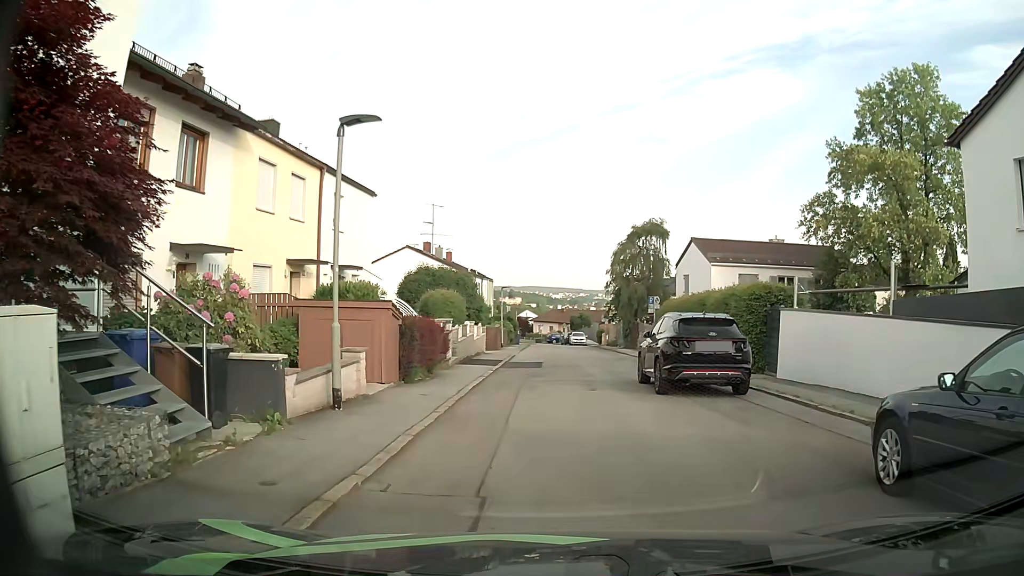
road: residential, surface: asphalt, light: Day
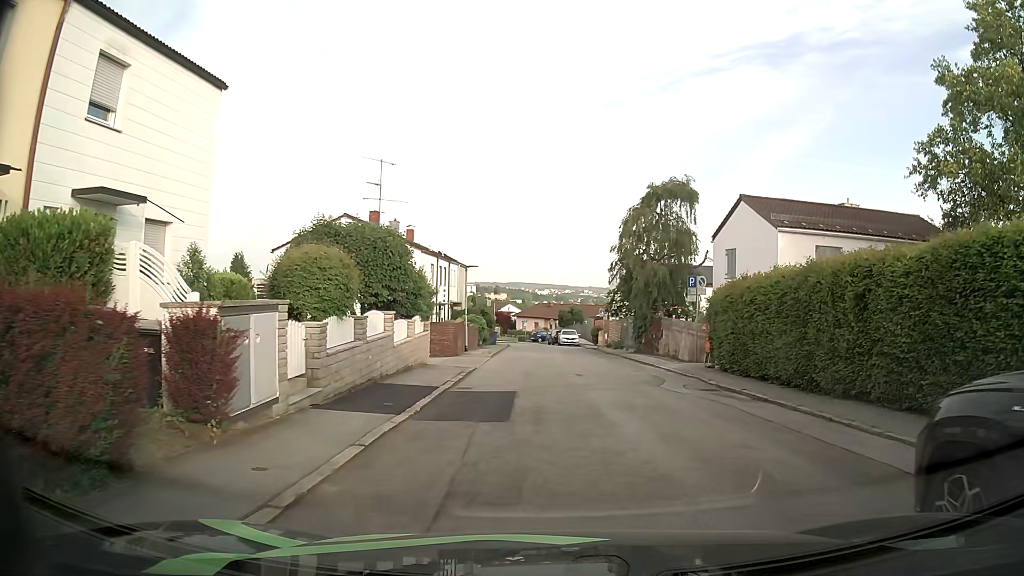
(+0.1, +13.5) m; +2°
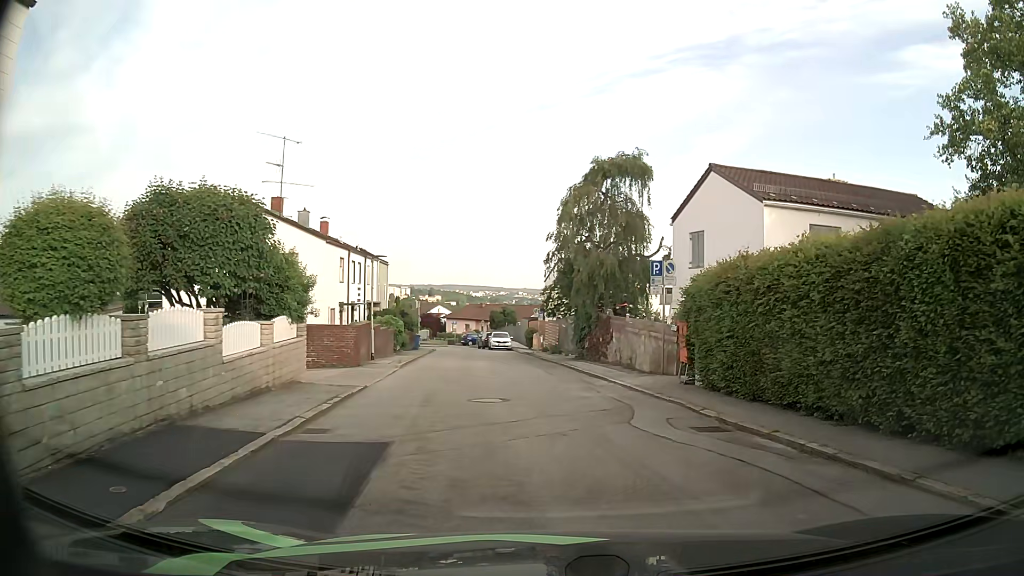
(+0.2, +5.8) m; +6°
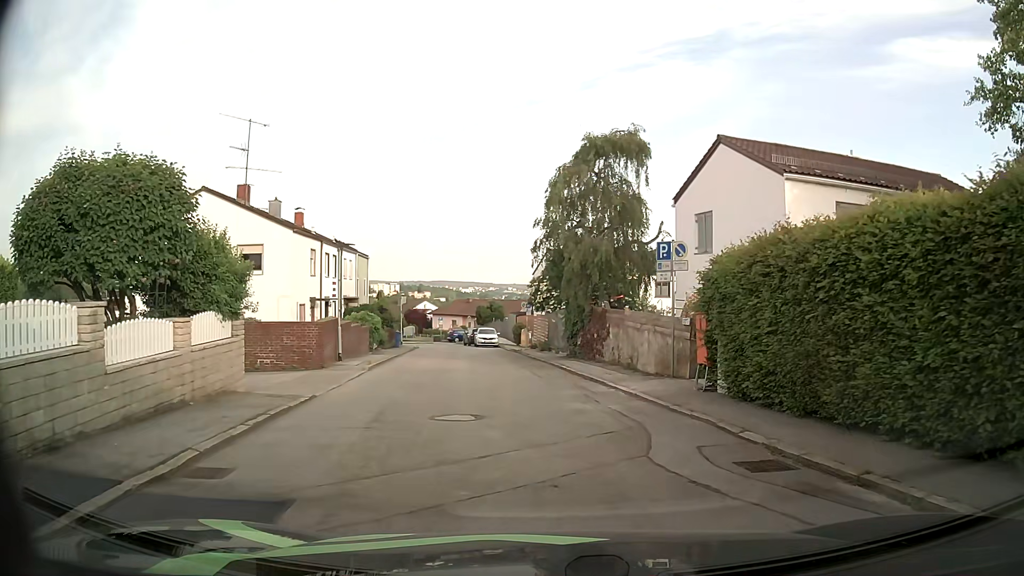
(0.0, +2.9) m; 0°
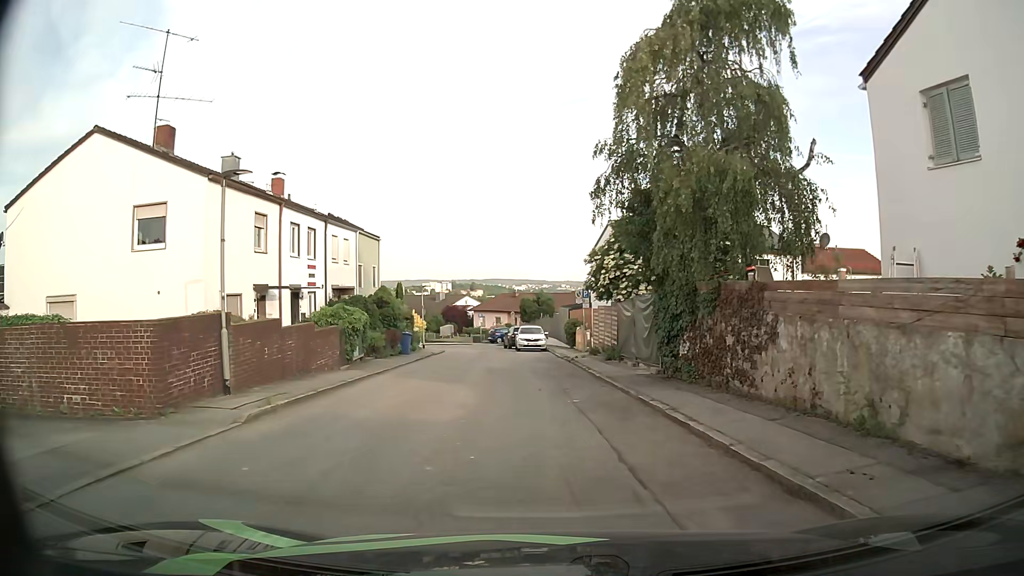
(-0.3, +12.1) m; -4°
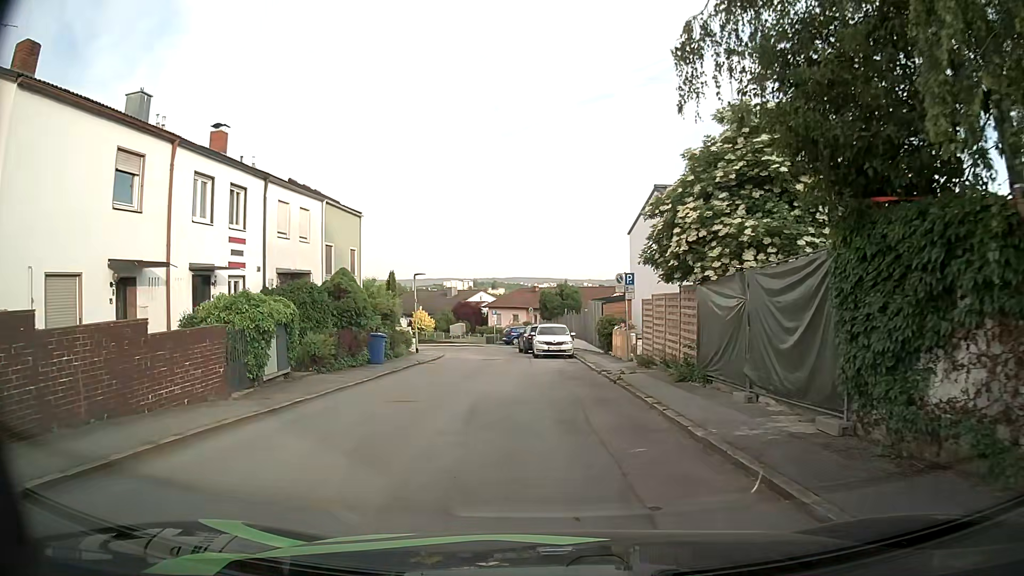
(-0.1, +9.4) m; -2°
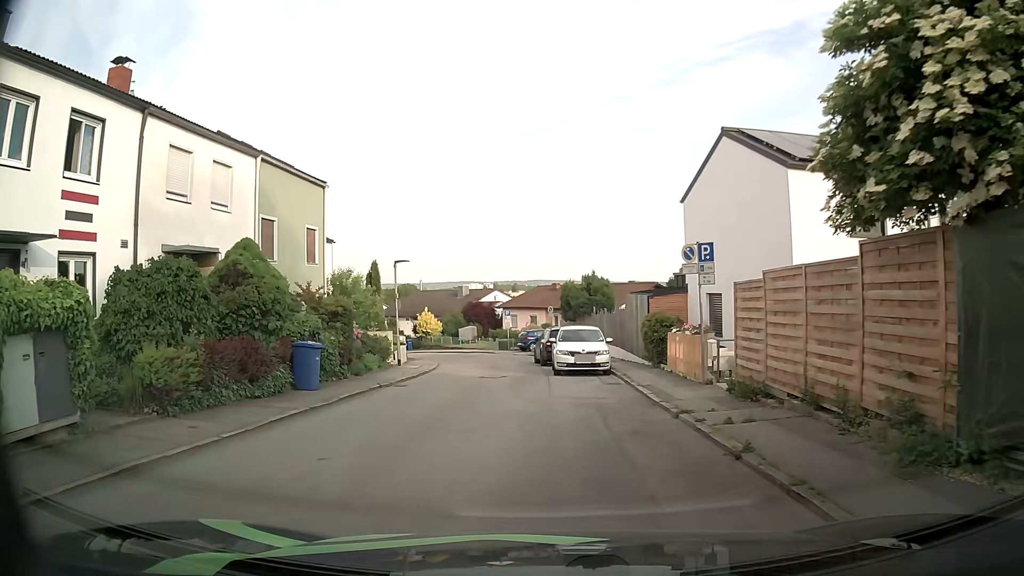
(0.0, +8.7) m; -1°
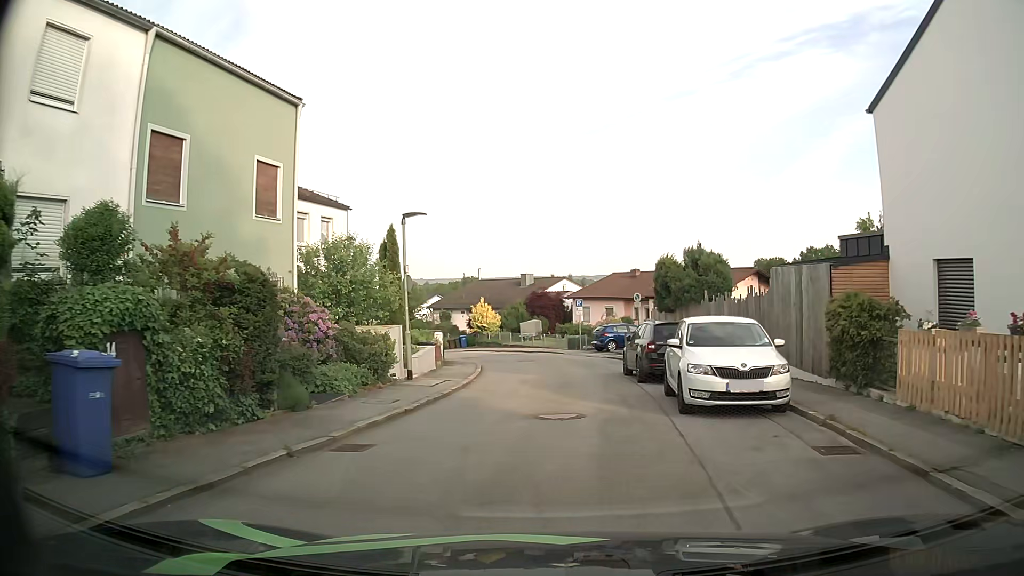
(-0.6, +10.1) m; -5°
(0, +10) (0, +20) (-1, +30) (-3, +40) (-7, +49) (-13, +57) (-21, +64) (-29, +70) (-37, +74) (-47, +77) m
